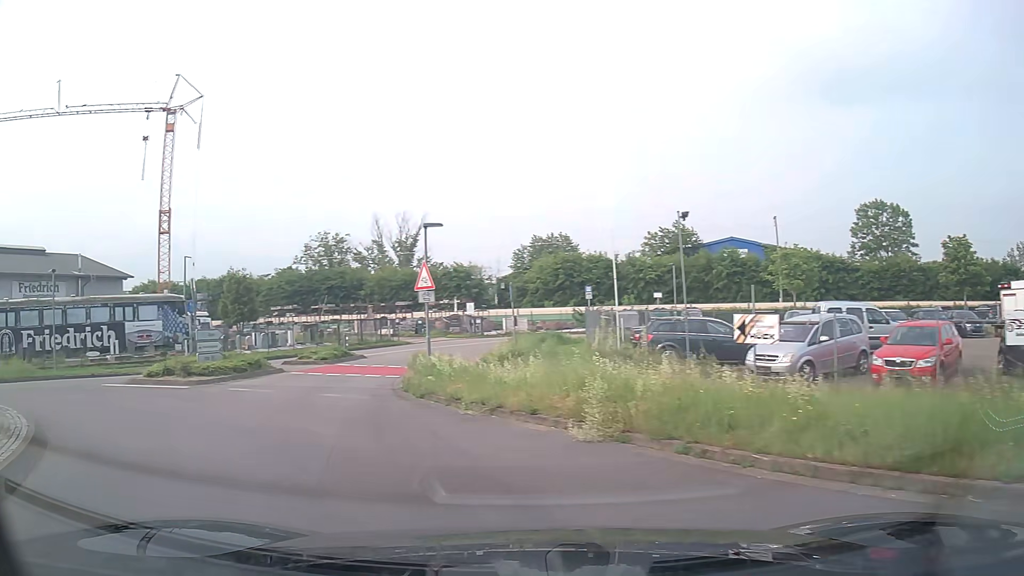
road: secondary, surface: asphalt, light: Day
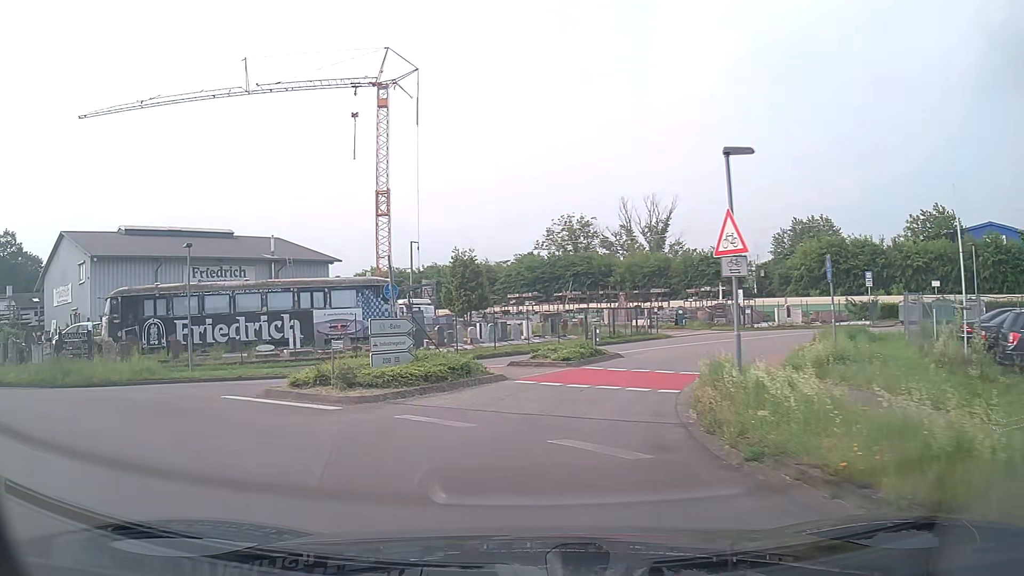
(-1.4, +6.7) m; -21°
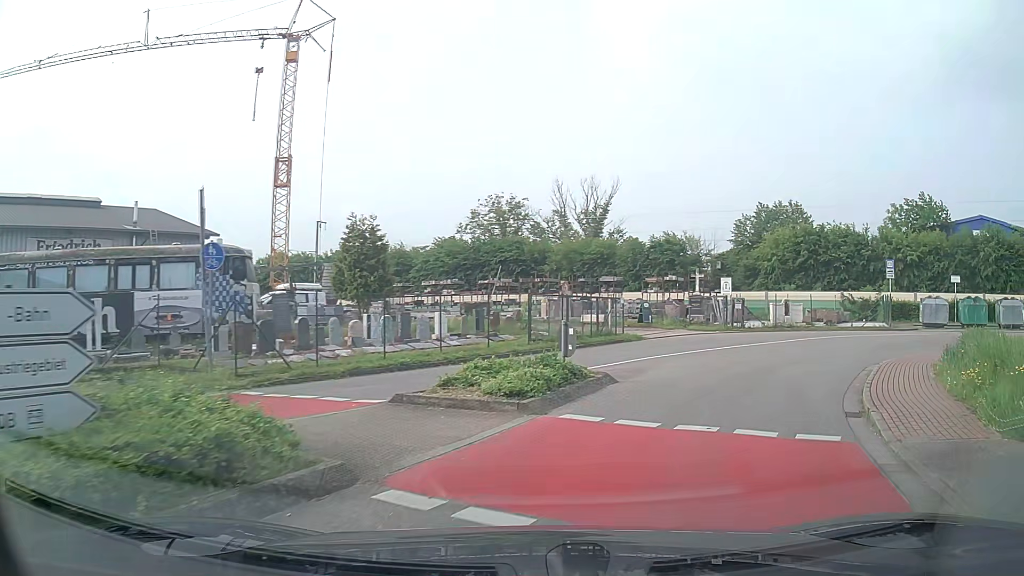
(+0.1, +10.6) m; +8°
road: unclassified
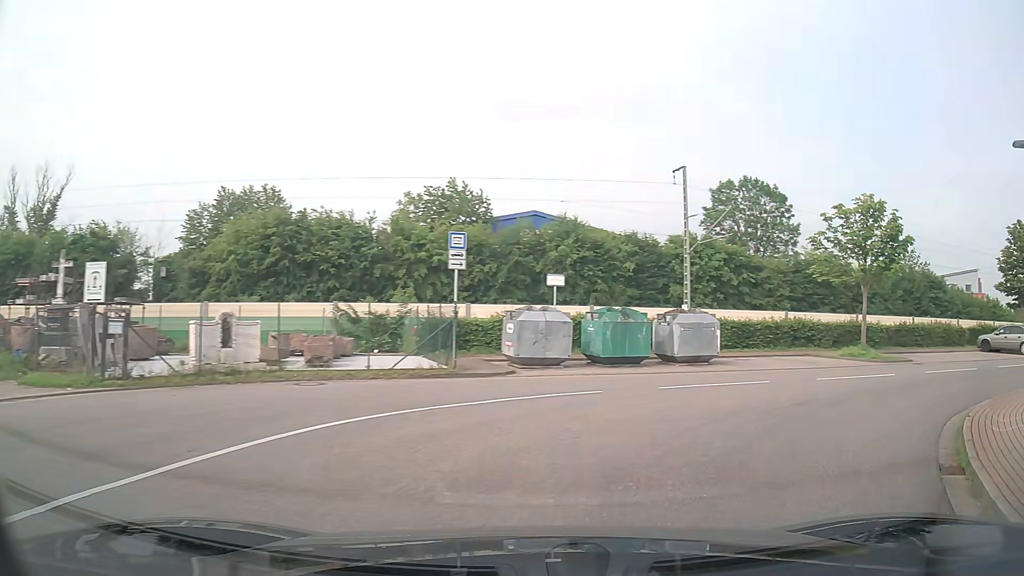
(+6.1, +16.8) m; +46°
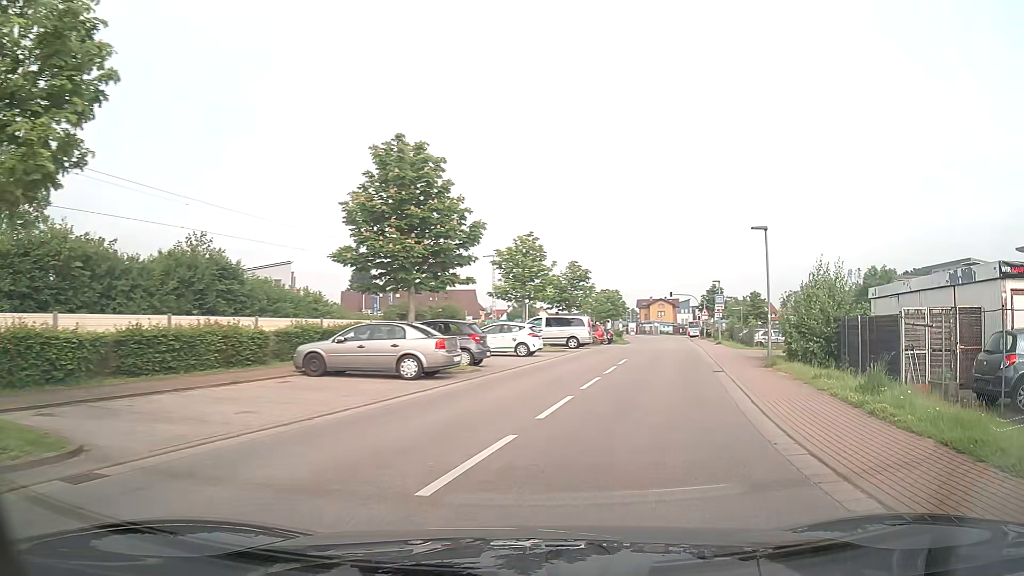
(+9.4, +15.1) m; +59°
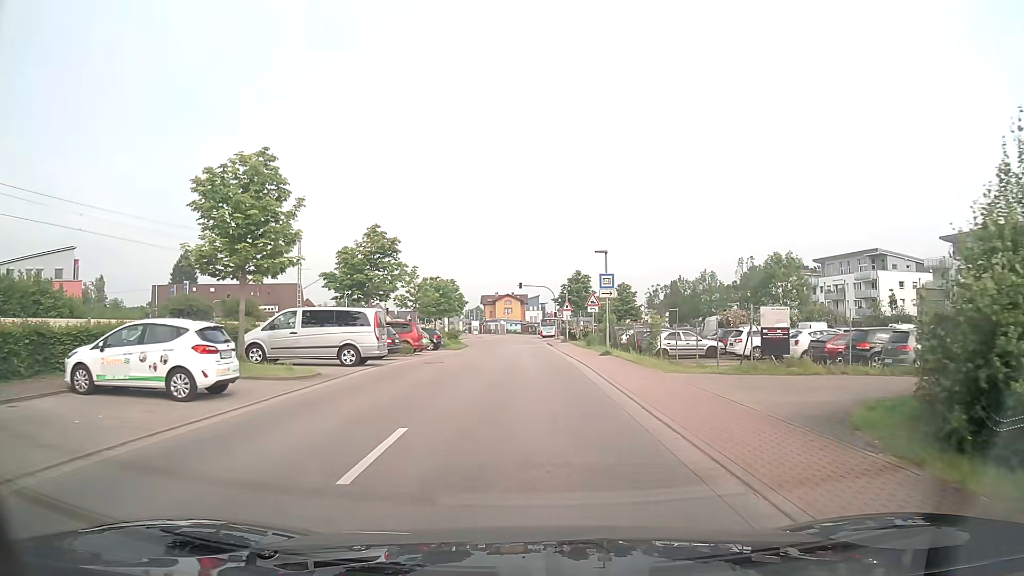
(+2.7, +17.4) m; +12°
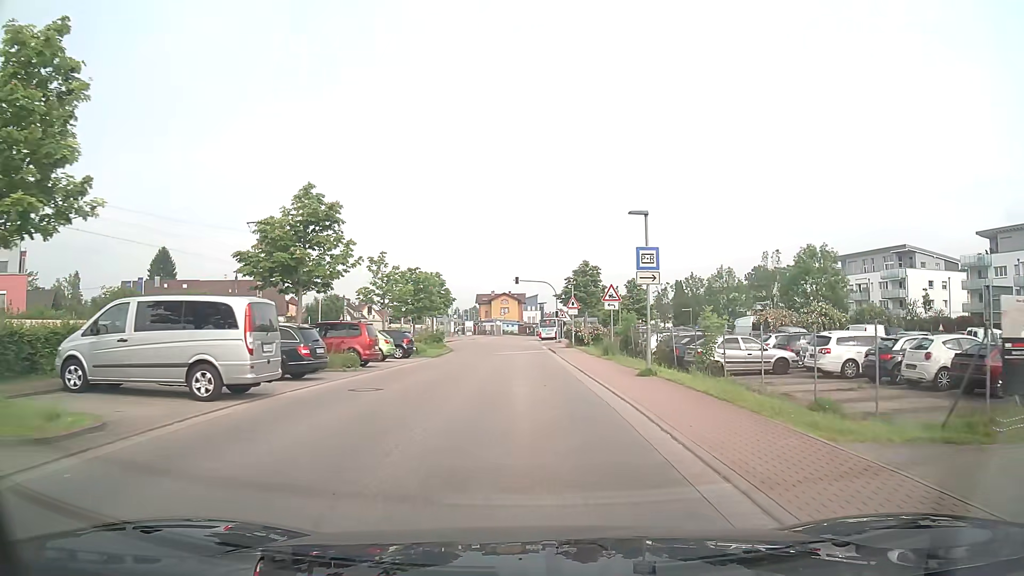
(+0.1, +9.9) m; 0°
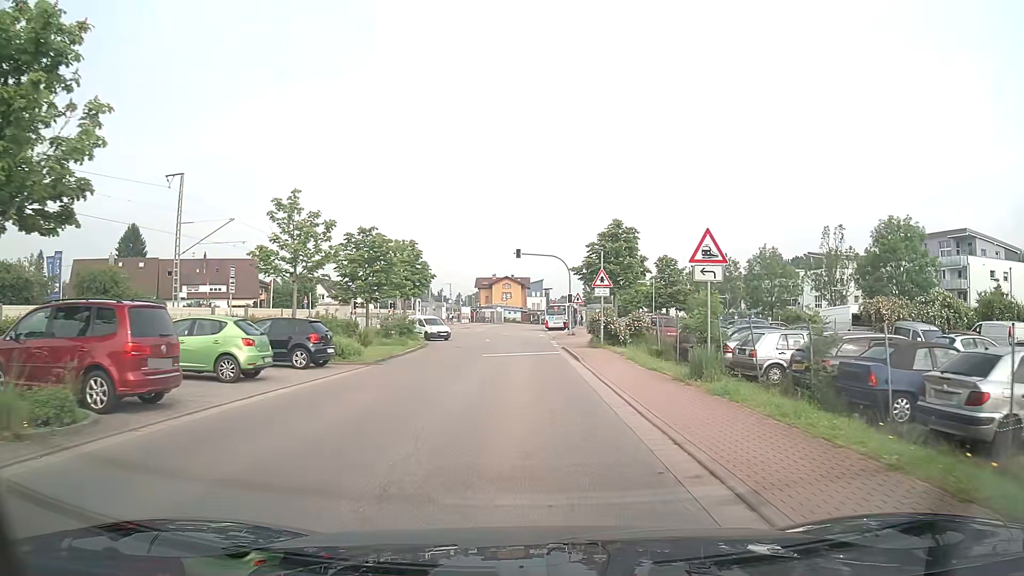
(-0.1, +15.2) m; 0°
(0, +10) (0, +20) (0, +30) (0, +40) (-1, +50) (-6, +58) (-15, +61) (-25, +62) (-35, +62) (-45, +62) m
